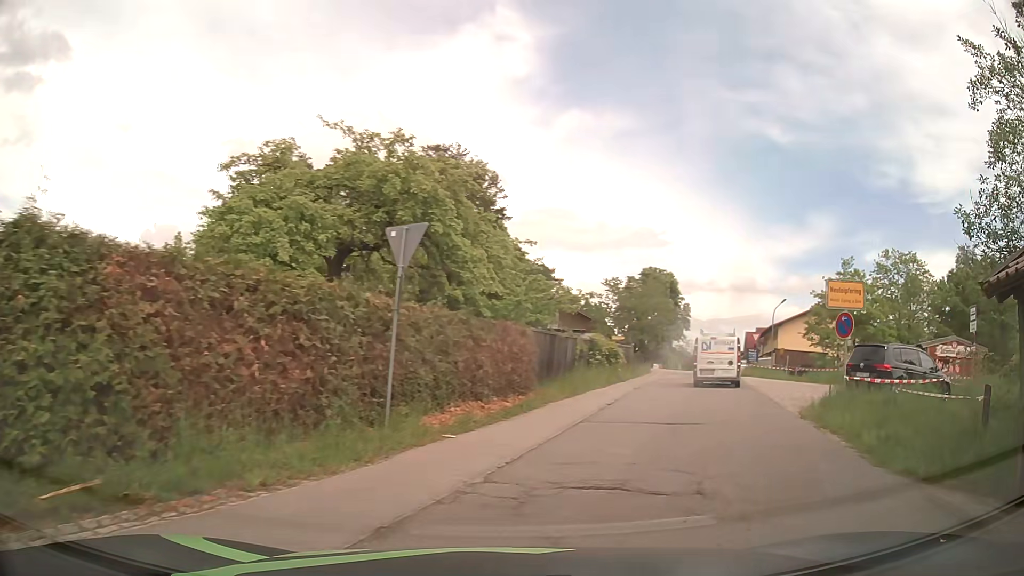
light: Day
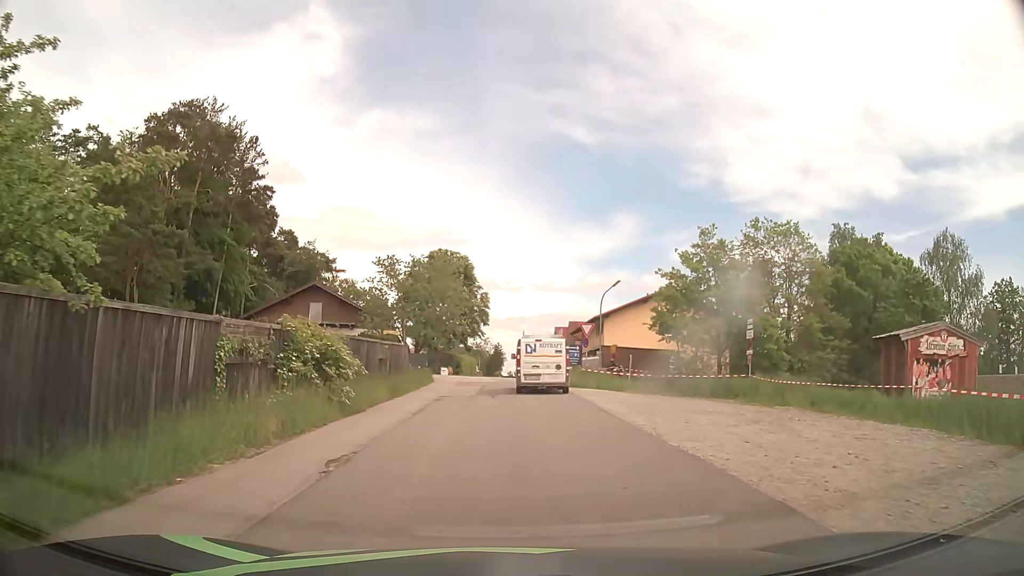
(+4.2, +16.1) m; +19°
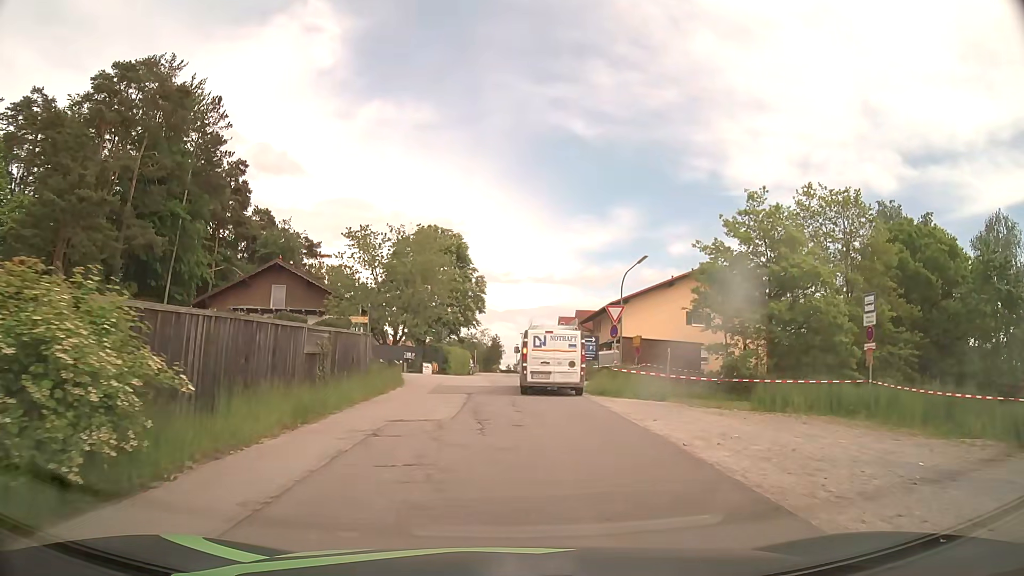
(-0.1, +10.2) m; 0°
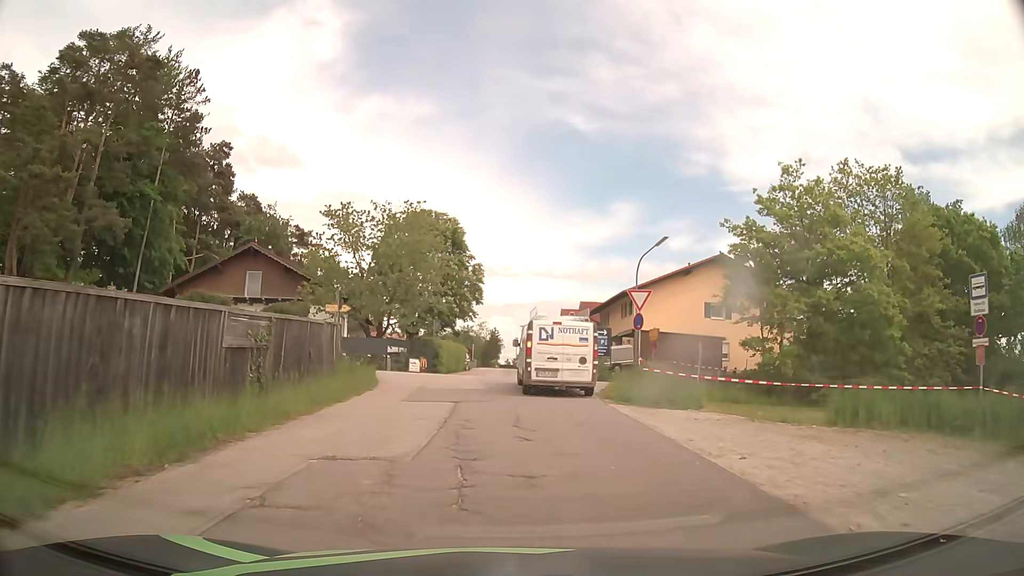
(0.0, +5.2) m; 0°
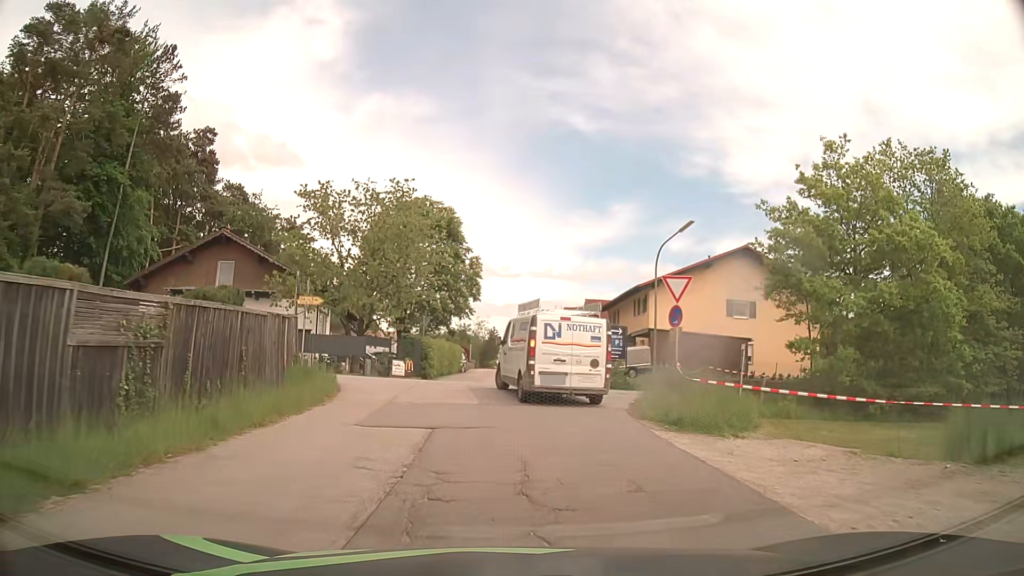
(0.0, +4.9) m; 0°
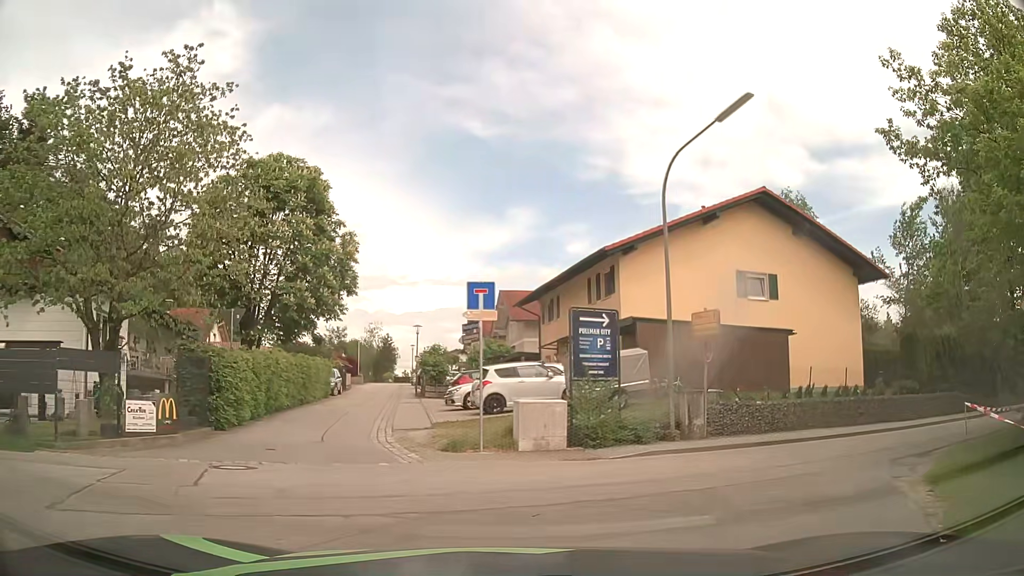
(+0.6, +16.1) m; +7°
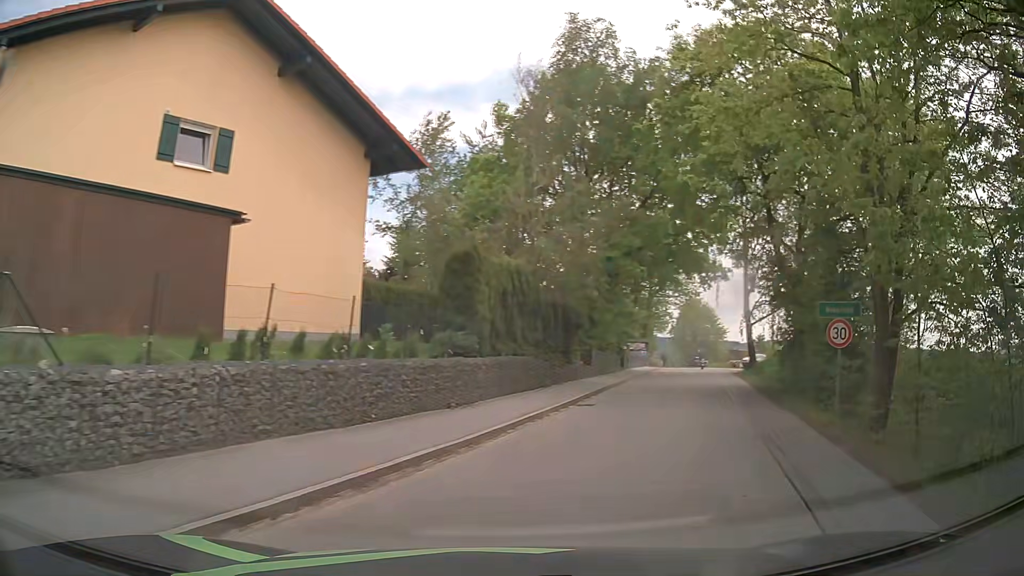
(+4.2, +12.3) m; +45°
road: unclassified
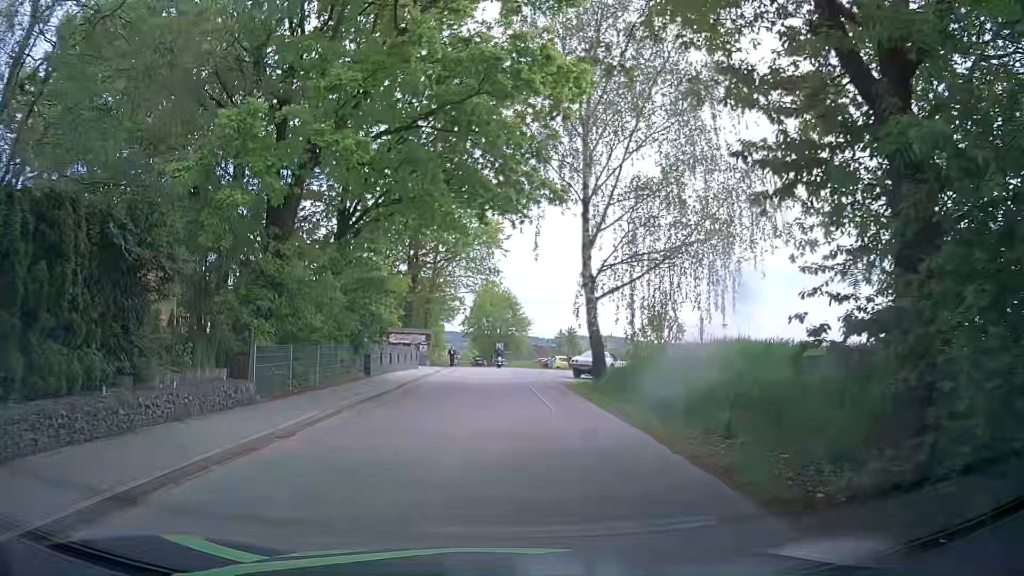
(+4.9, +17.0) m; +20°
